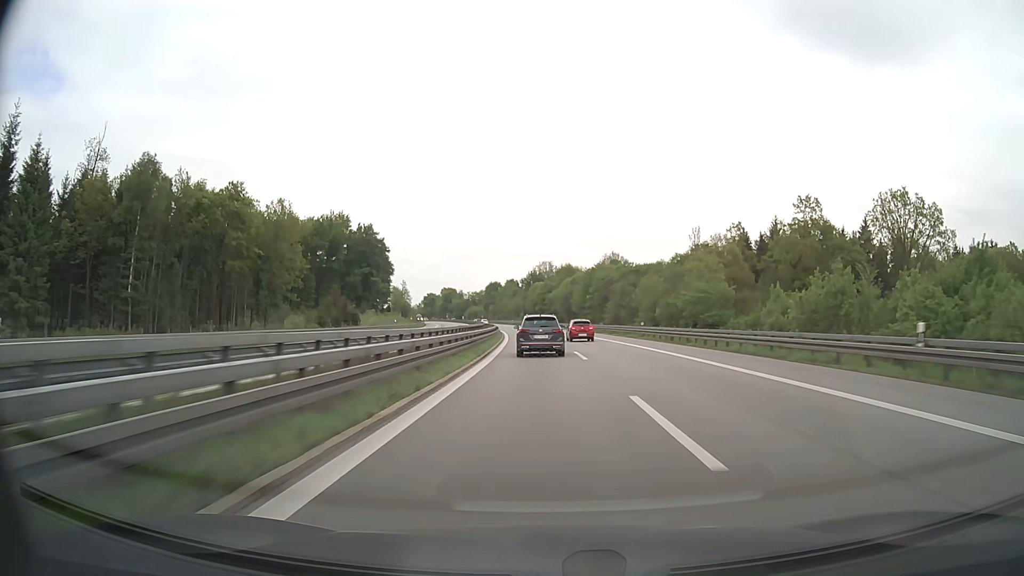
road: motorway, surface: asphalt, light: Day
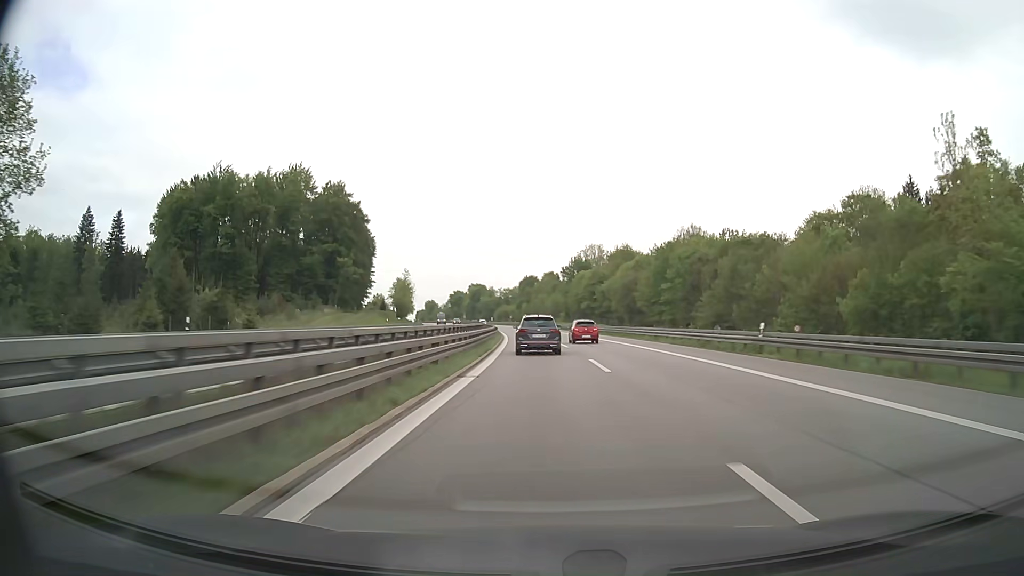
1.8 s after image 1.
(-1.6, +60.0) m; -3°
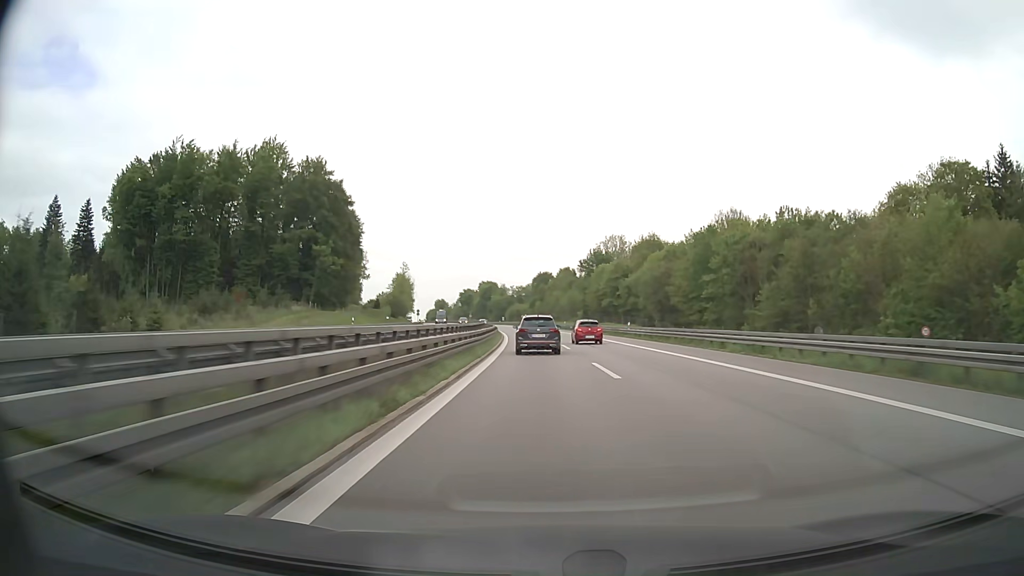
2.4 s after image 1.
(-0.3, +20.2) m; -1°
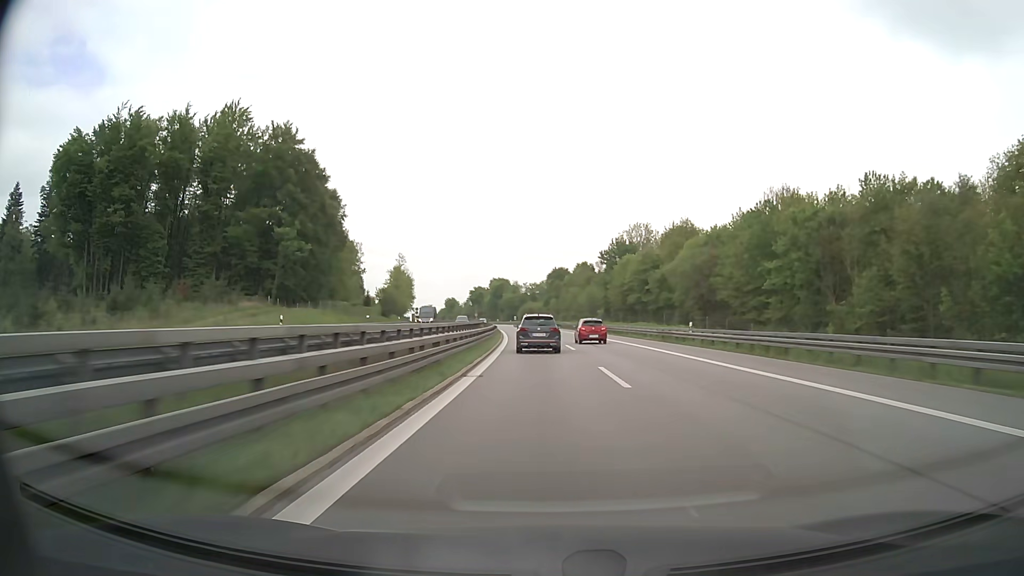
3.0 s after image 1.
(-0.2, +20.3) m; -1°
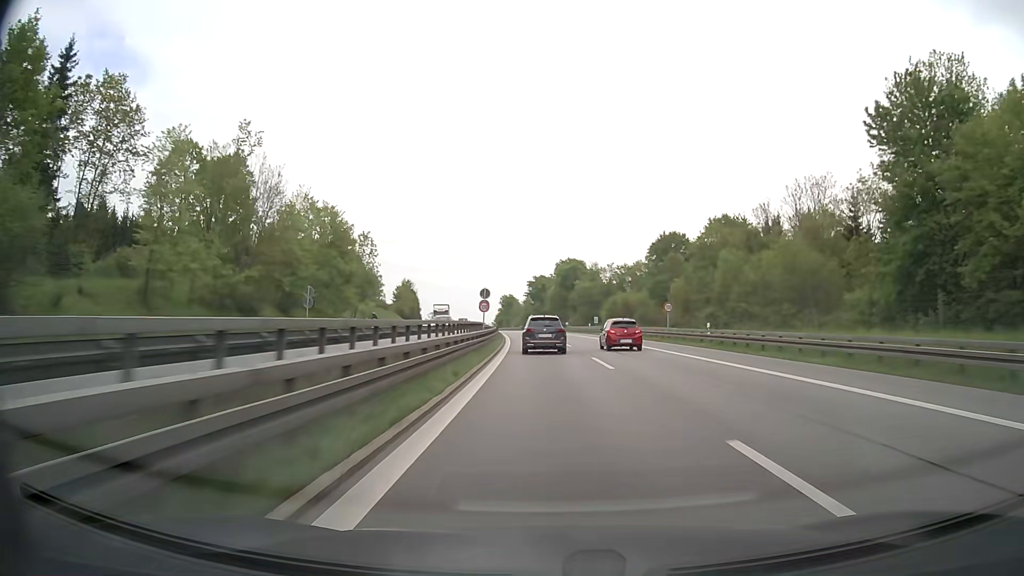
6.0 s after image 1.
(-6.1, +102.3) m; -6°
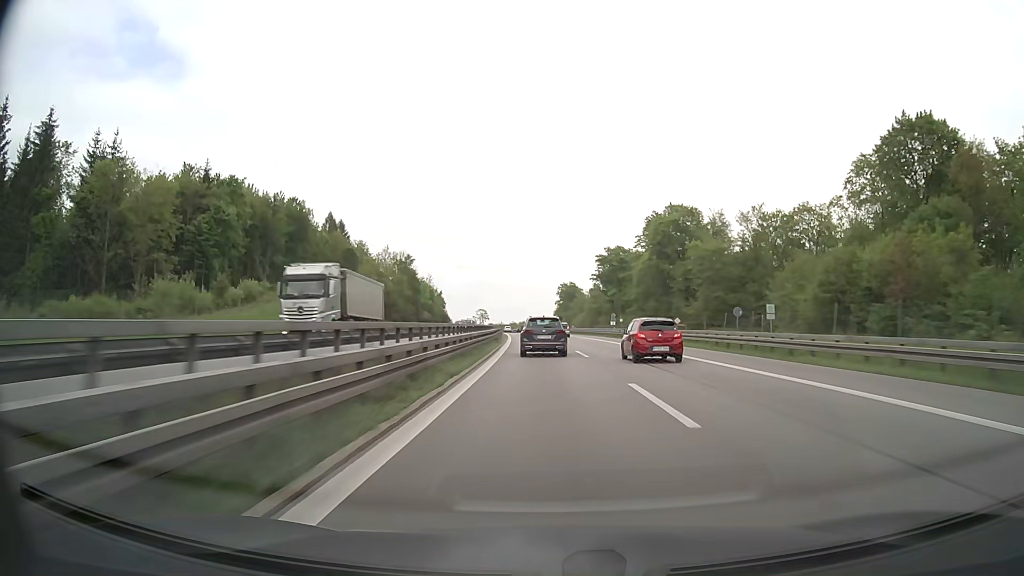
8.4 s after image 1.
(-3.6, +82.8) m; -5°
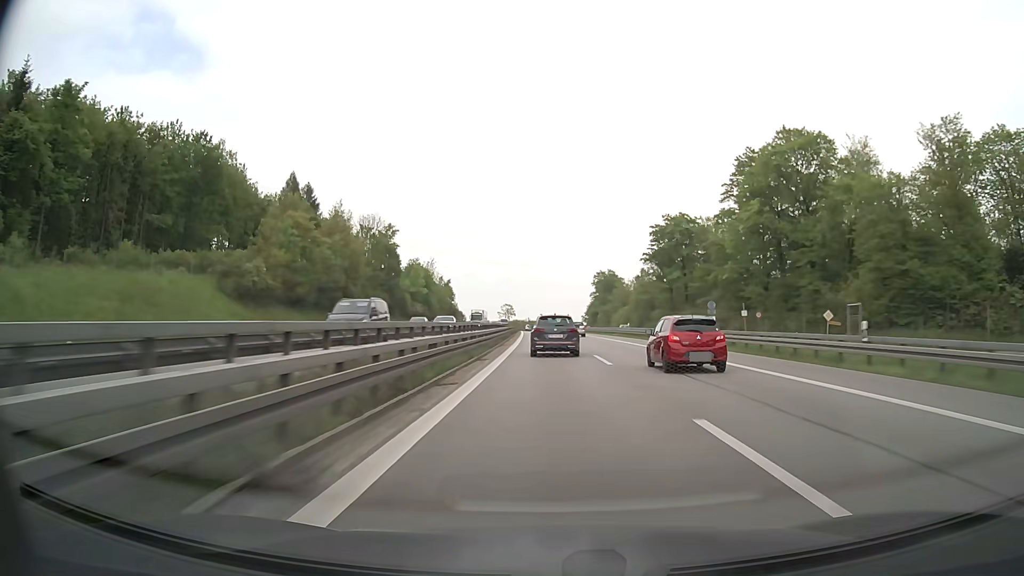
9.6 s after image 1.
(-1.0, +41.4) m; -2°
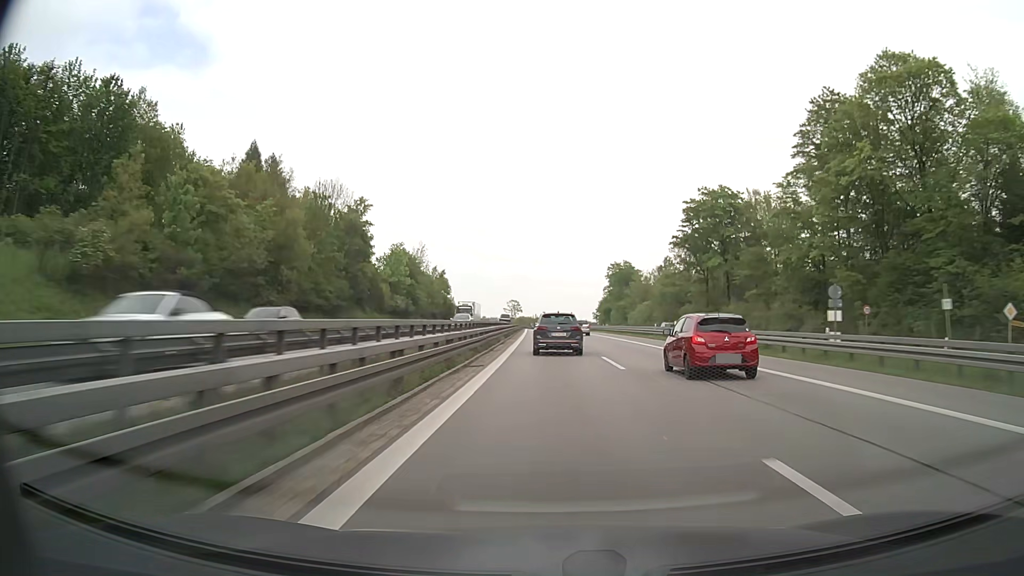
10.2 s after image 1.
(-0.2, +20.6) m; -1°
(0, +10) (0, +20) (0, +30) (0, +40) (-1, +50) (-1, +60) (-1, +70) (-1, +80) (-2, +90) (-2, +100) m
